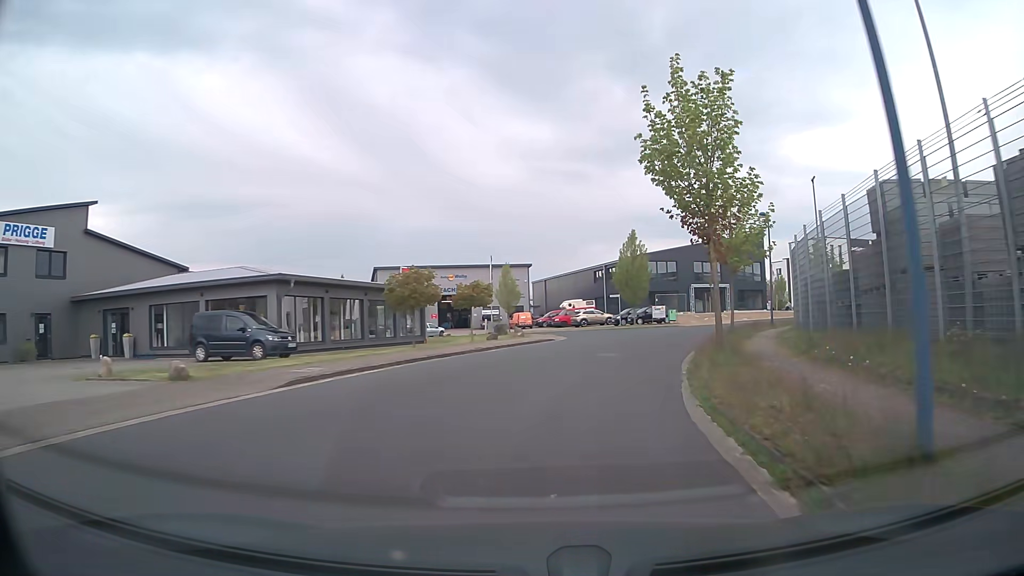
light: Day
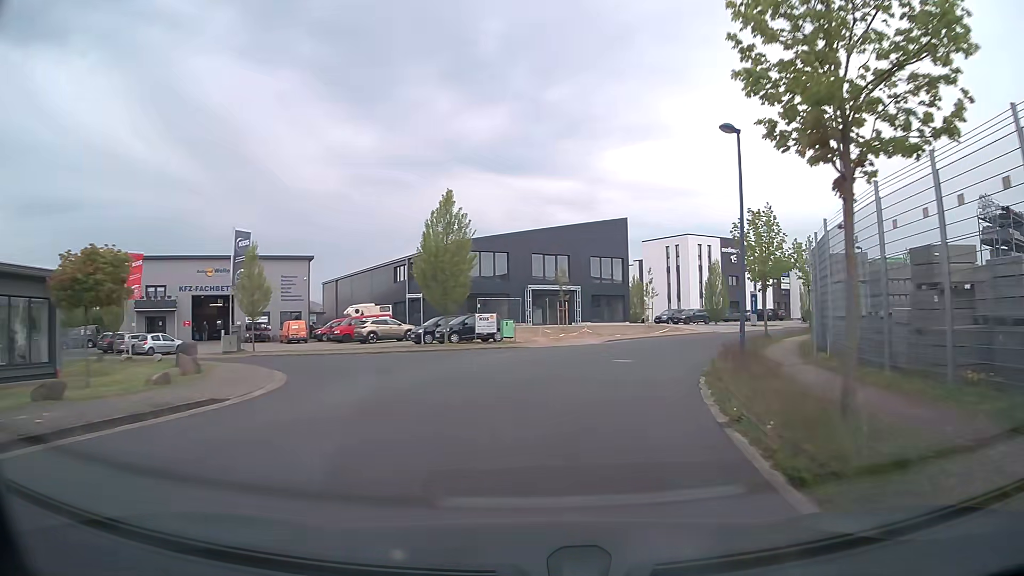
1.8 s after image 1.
(+2.7, +20.3) m; +16°
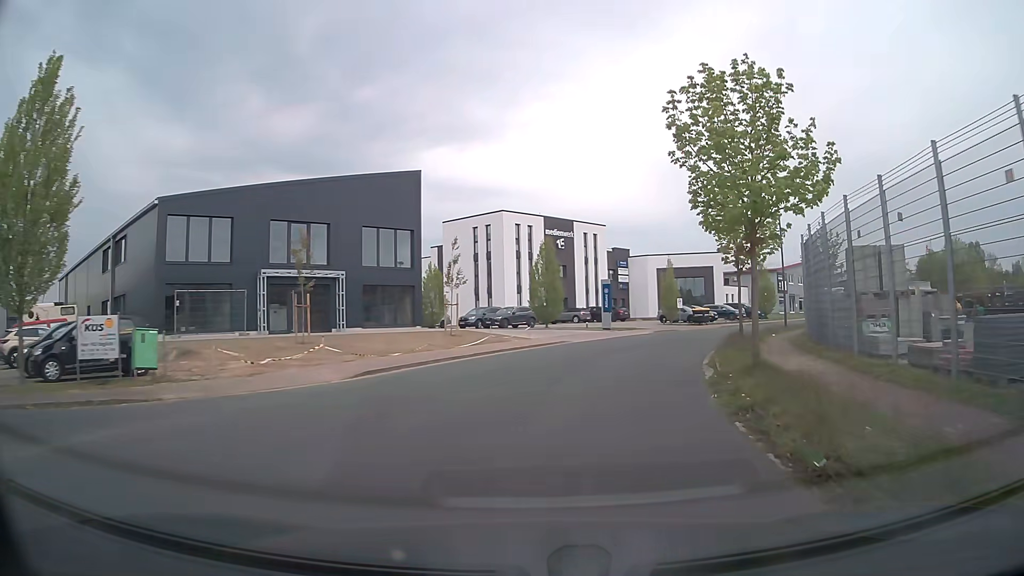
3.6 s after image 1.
(+2.8, +18.9) m; +17°
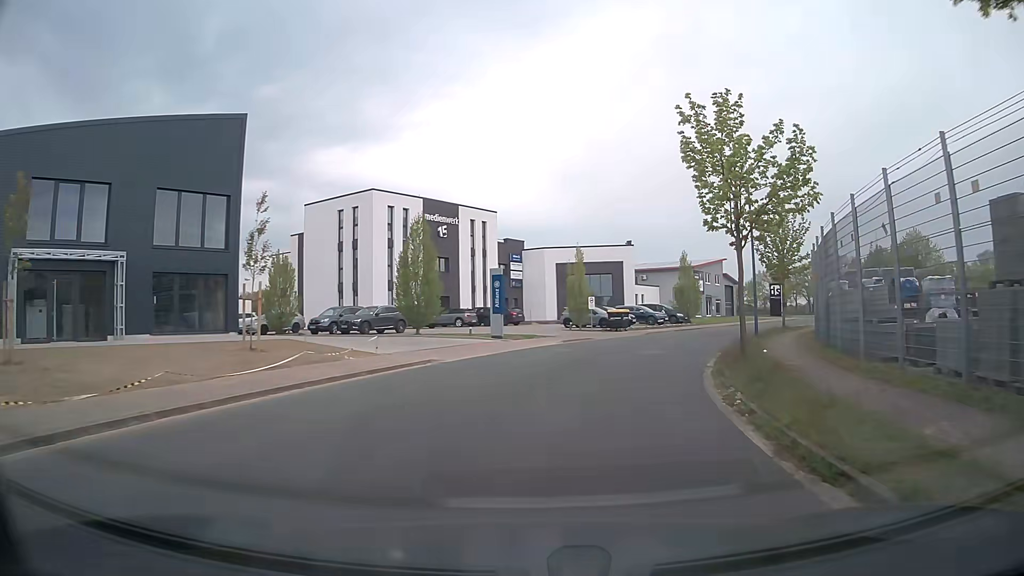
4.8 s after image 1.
(+0.8, +11.3) m; +9°
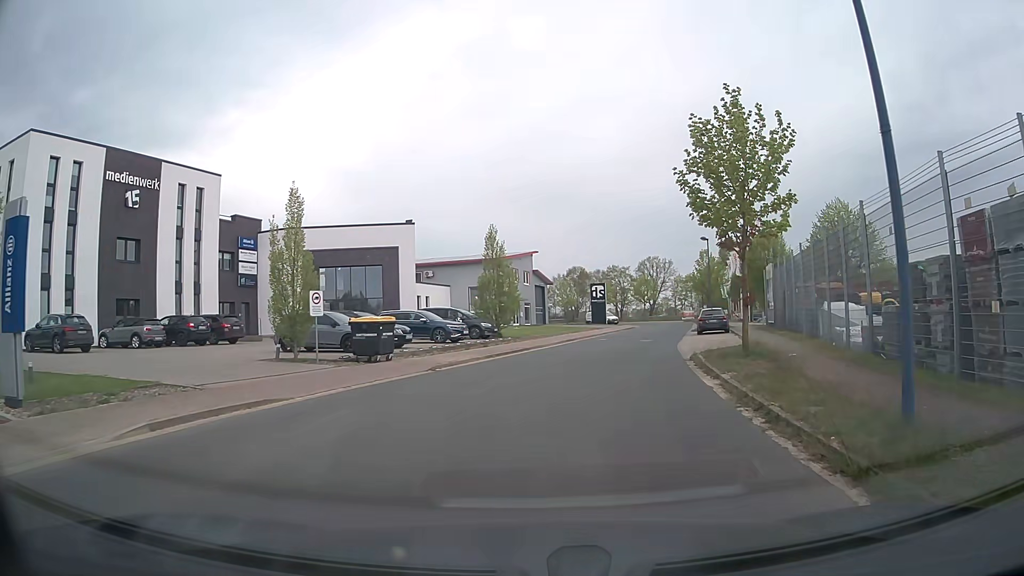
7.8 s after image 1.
(+3.1, +20.3) m; +18°
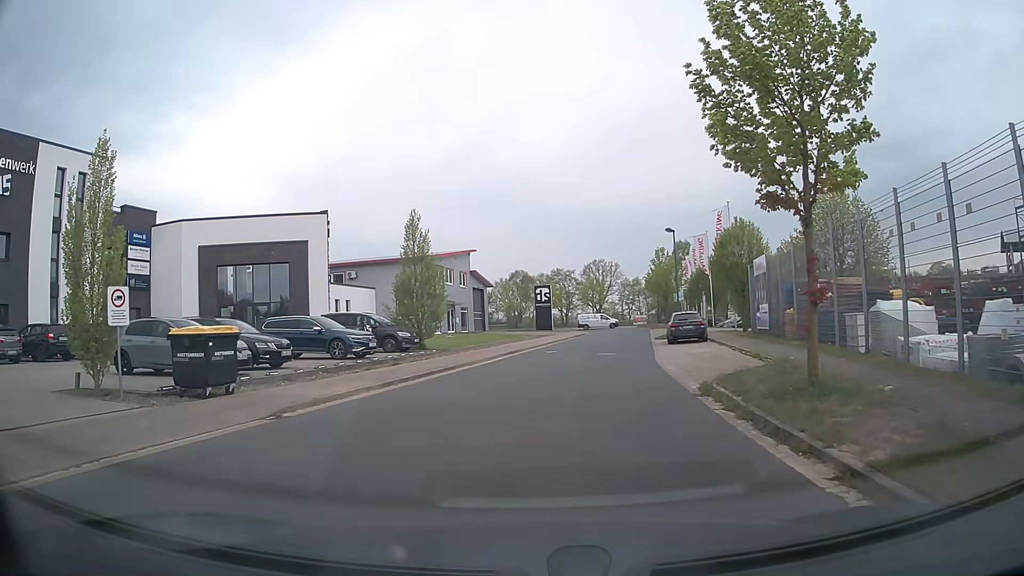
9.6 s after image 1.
(+0.4, +7.2) m; +6°
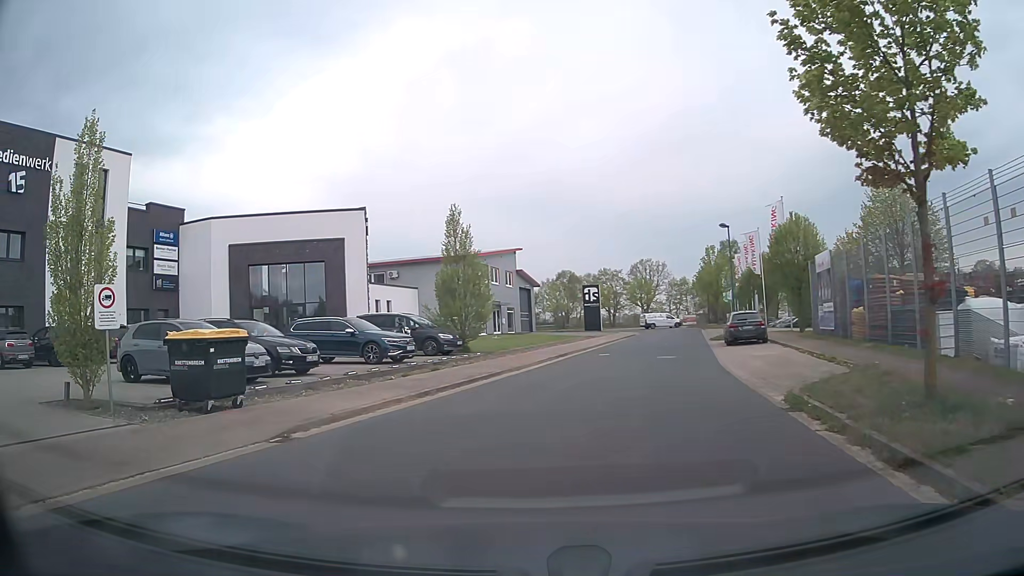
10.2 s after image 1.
(-0.1, +1.9) m; -5°
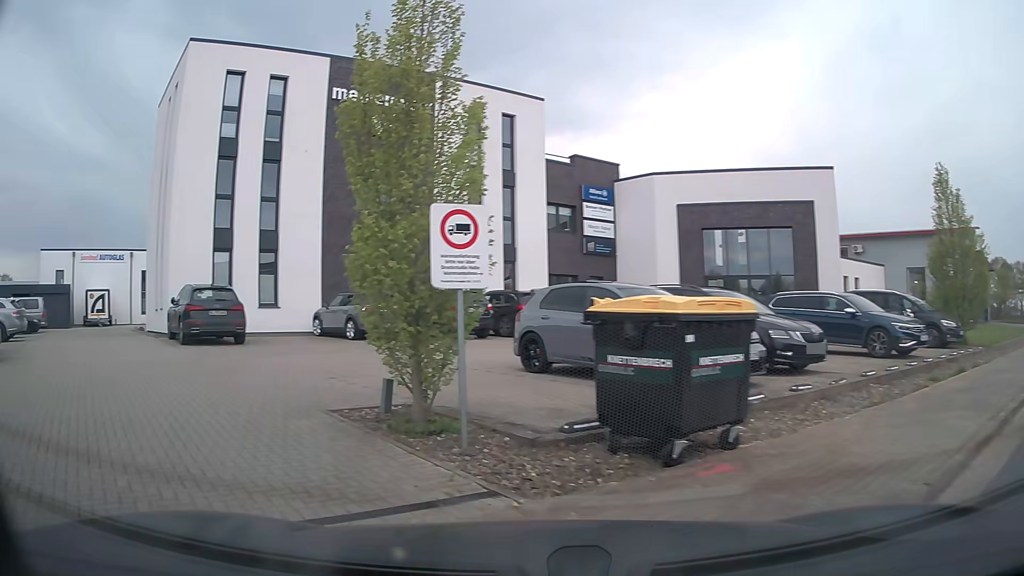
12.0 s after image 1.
(-1.7, +5.3) m; -39°
